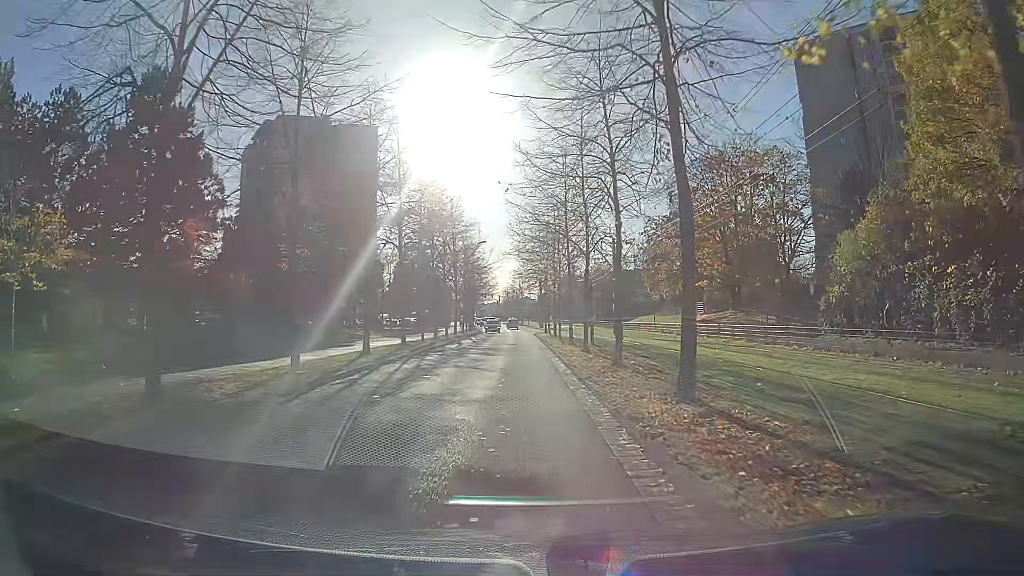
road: residential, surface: asphalt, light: Day
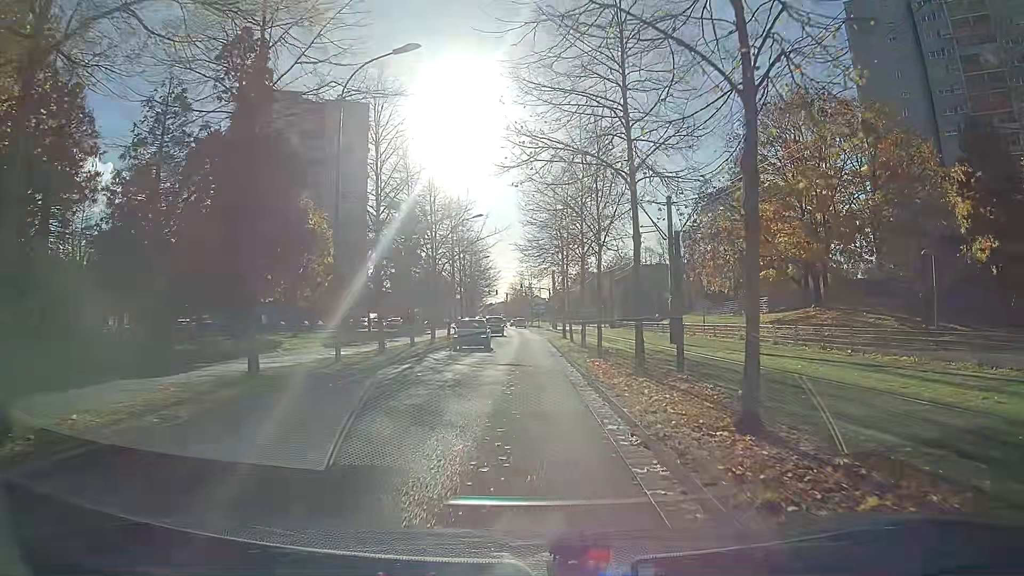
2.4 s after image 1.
(-0.2, +17.6) m; -1°
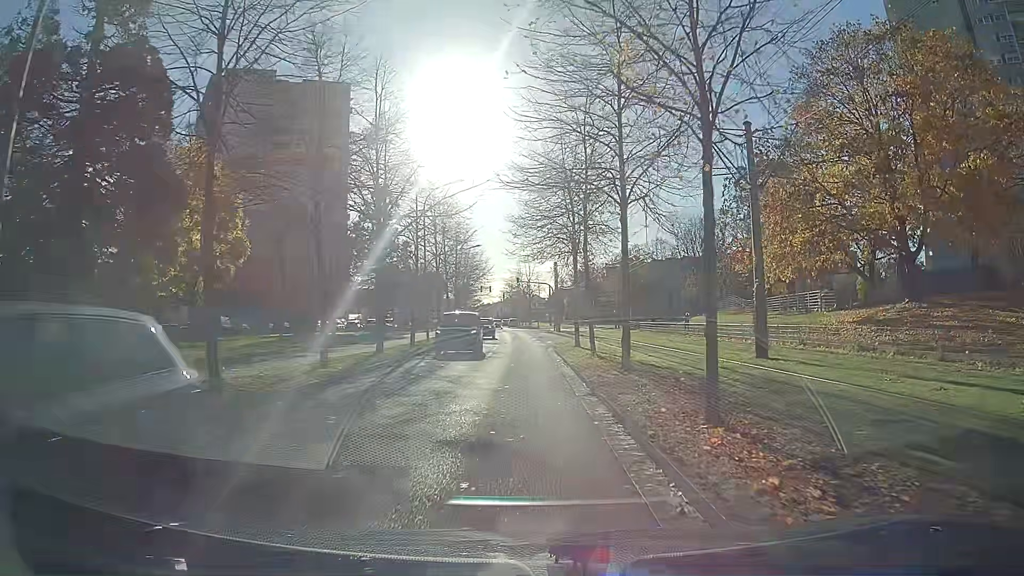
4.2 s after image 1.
(-0.1, +13.3) m; 0°
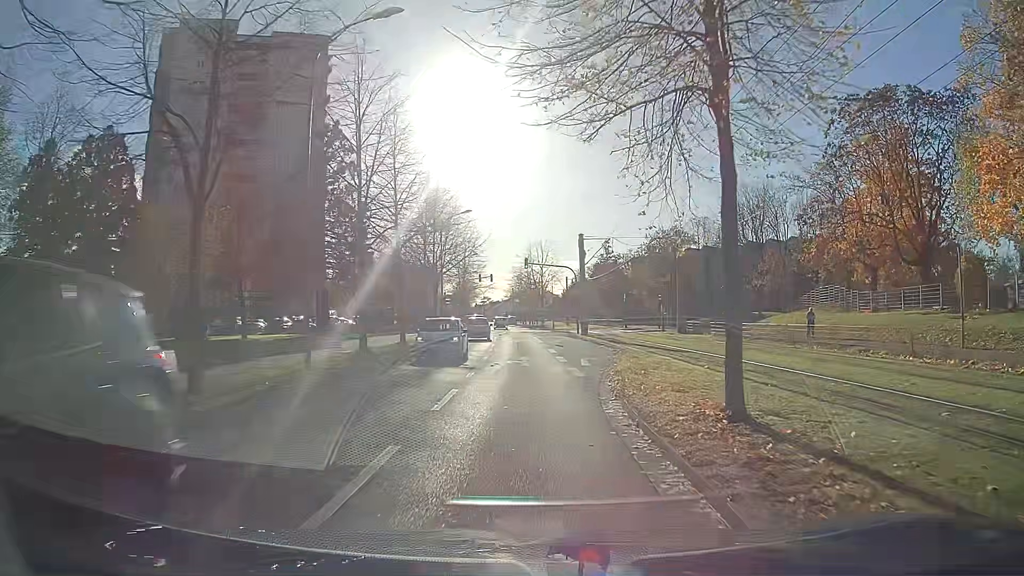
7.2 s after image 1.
(-0.2, +22.1) m; -1°
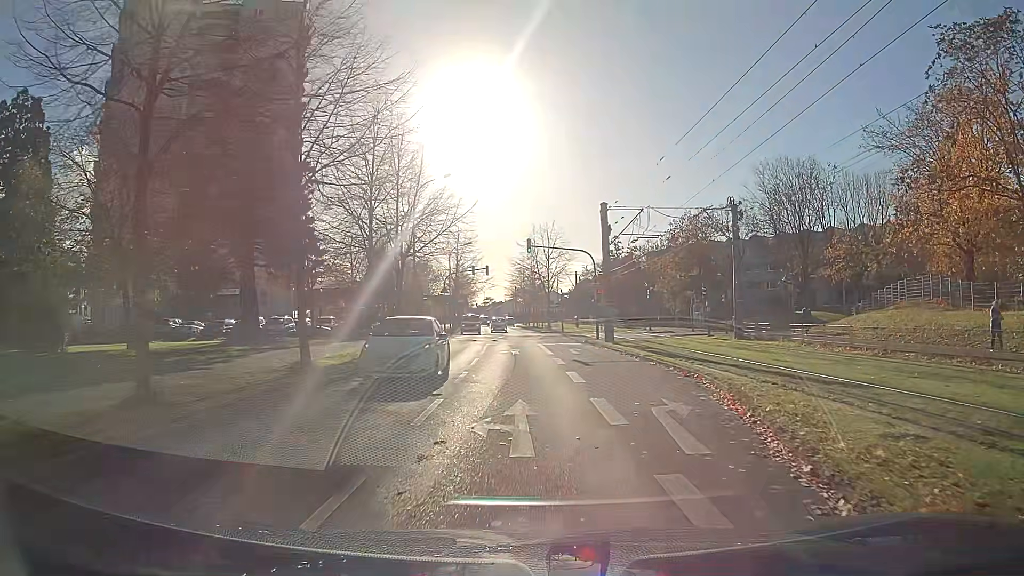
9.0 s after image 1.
(0.0, +13.2) m; 0°
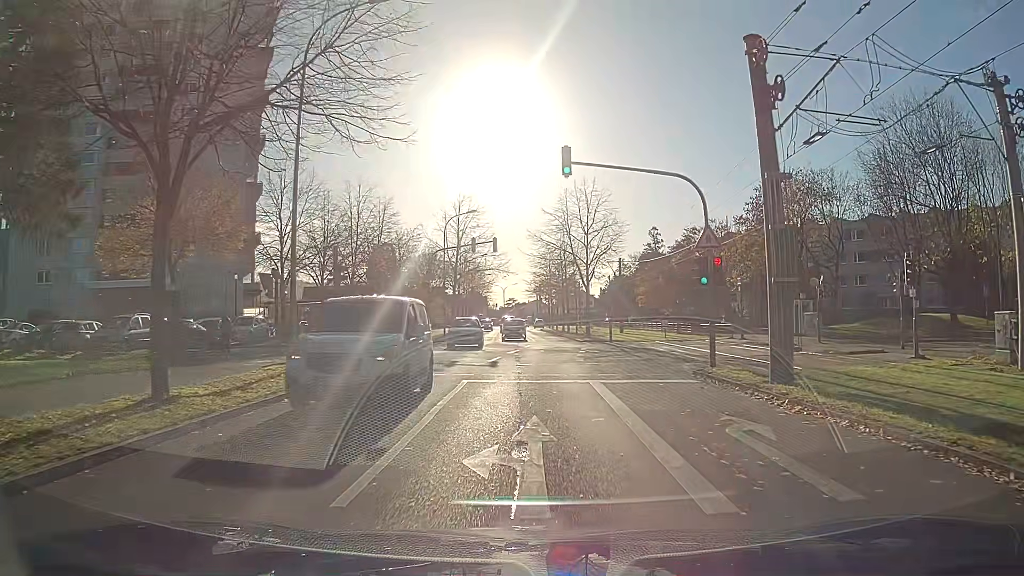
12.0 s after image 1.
(-0.4, +21.9) m; -2°
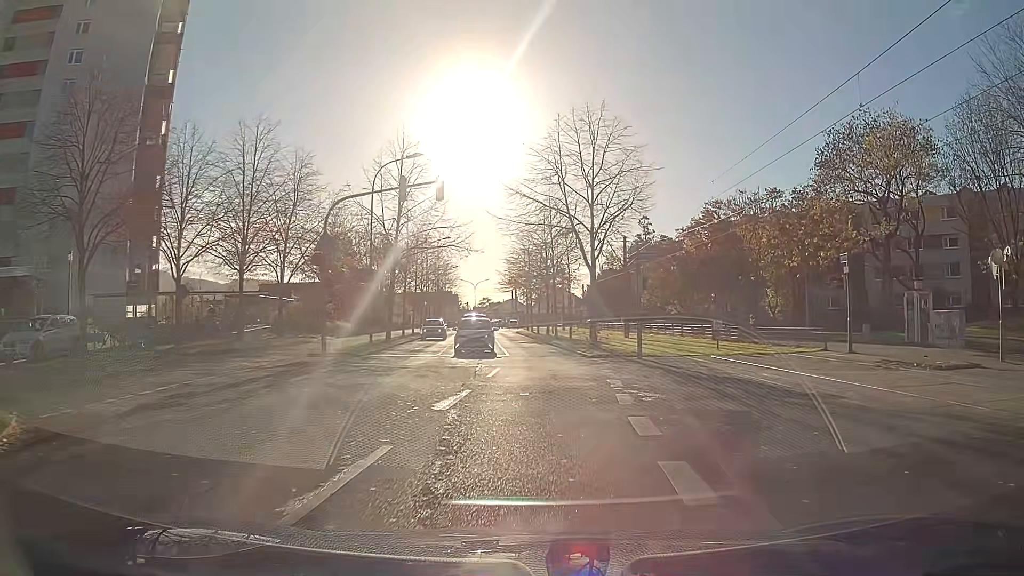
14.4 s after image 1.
(+0.2, +17.2) m; +3°
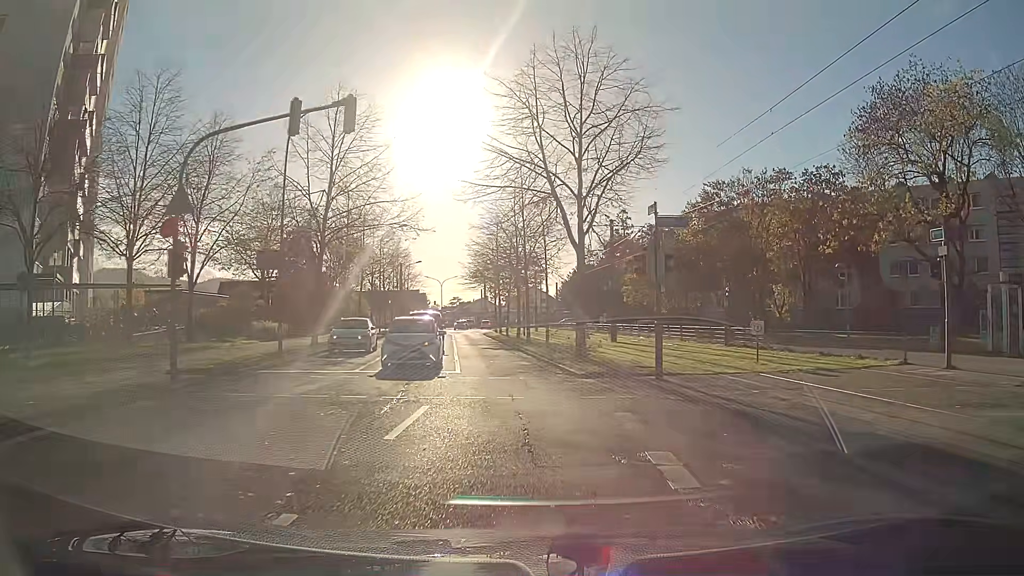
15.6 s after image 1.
(+0.2, +8.5) m; +2°
(0, +10) (-1, +20) (-2, +30) (-4, +40) (-5, +50) (-6, +60) (-8, +69) (-9, +79) (-11, +89) (-12, +99) m
